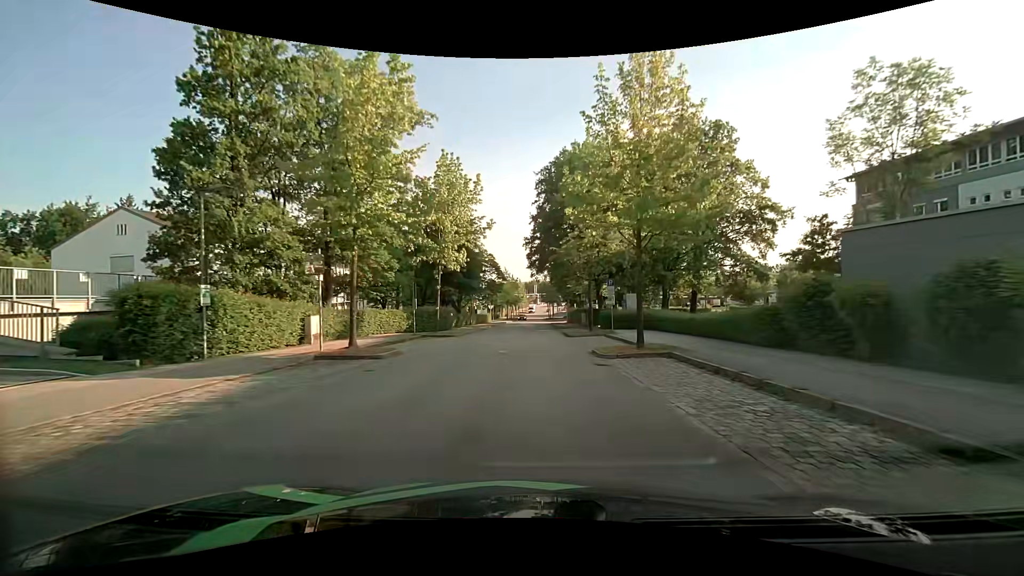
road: residential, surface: asphalt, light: Day
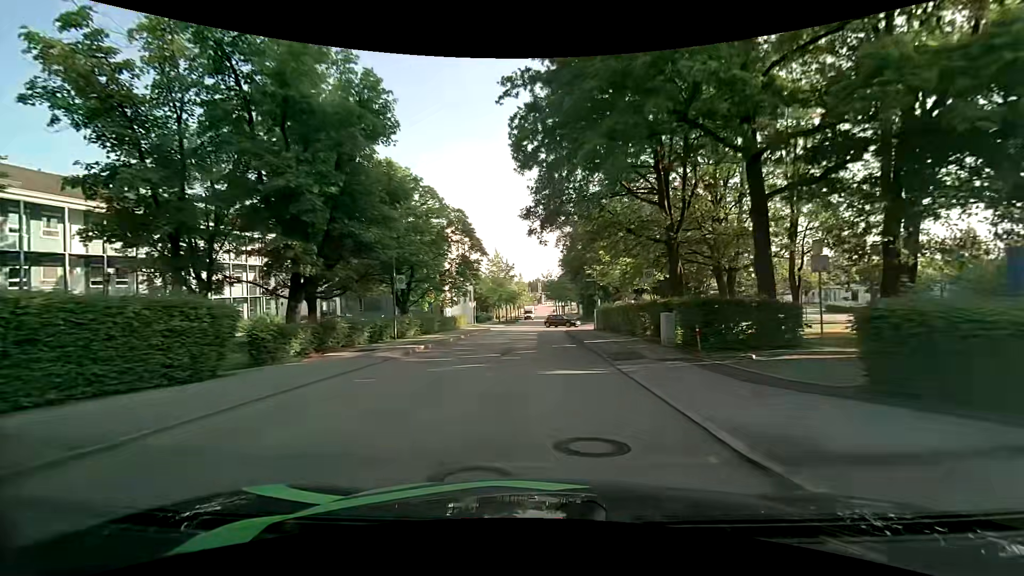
(-0.3, +30.2) m; -1°
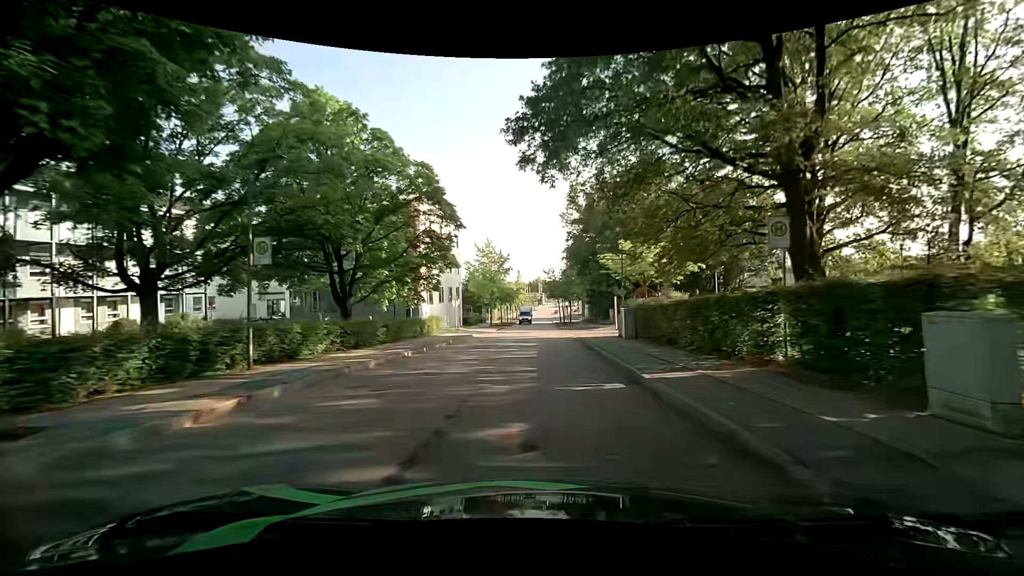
(0.0, +12.4) m; 0°
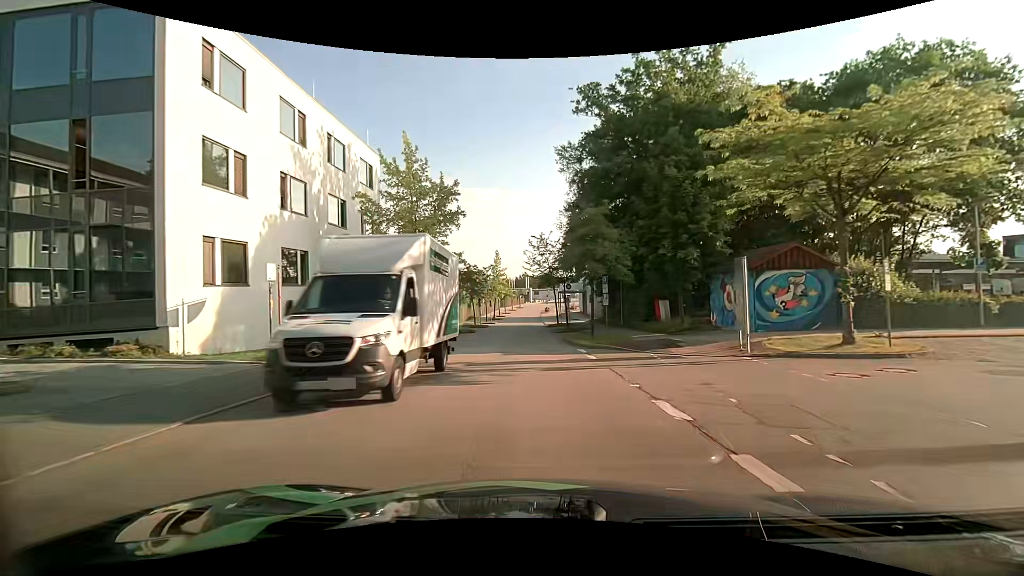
(+0.4, +31.3) m; +2°
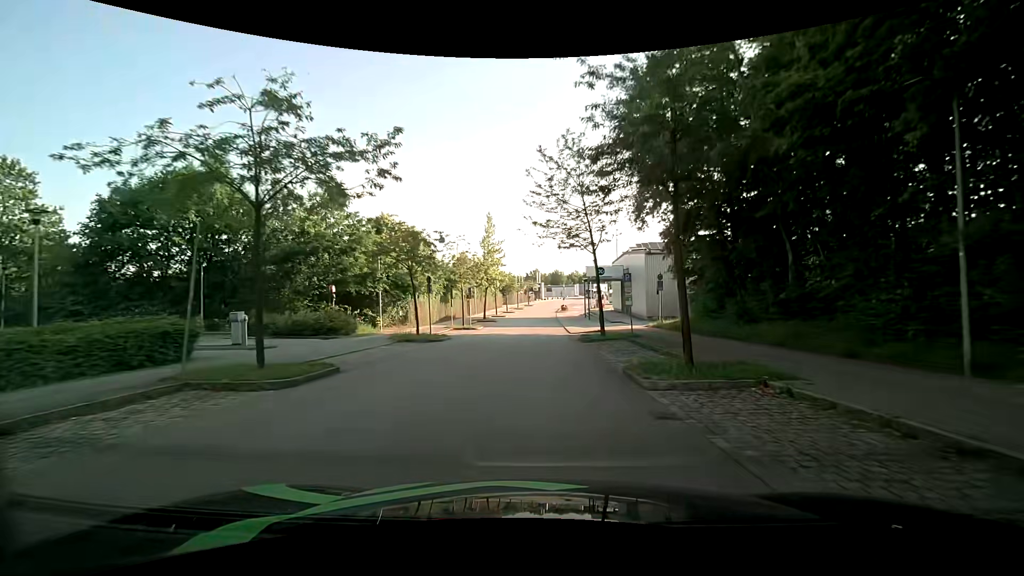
(-0.5, +30.3) m; 0°
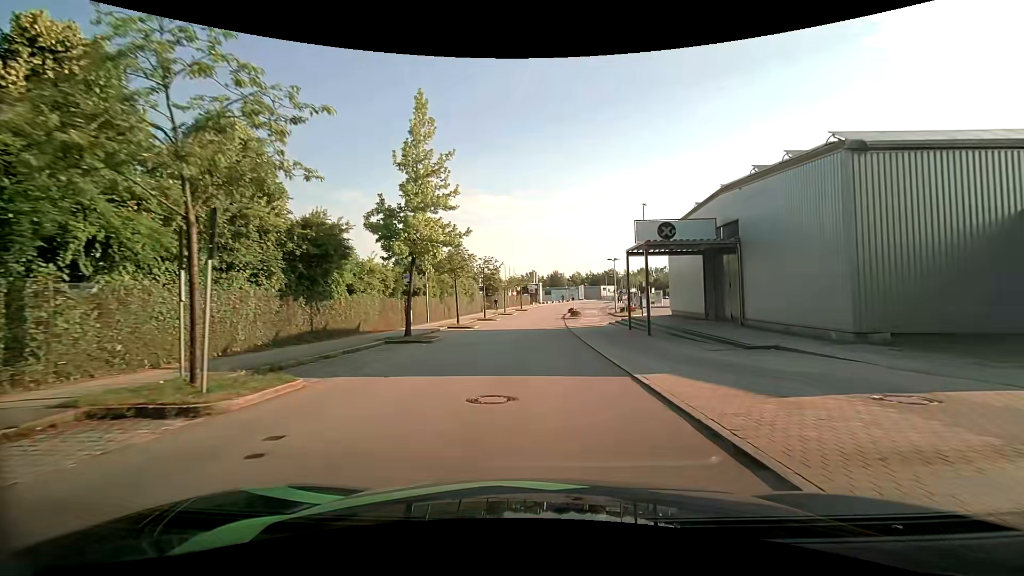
(-0.5, +30.3) m; 0°
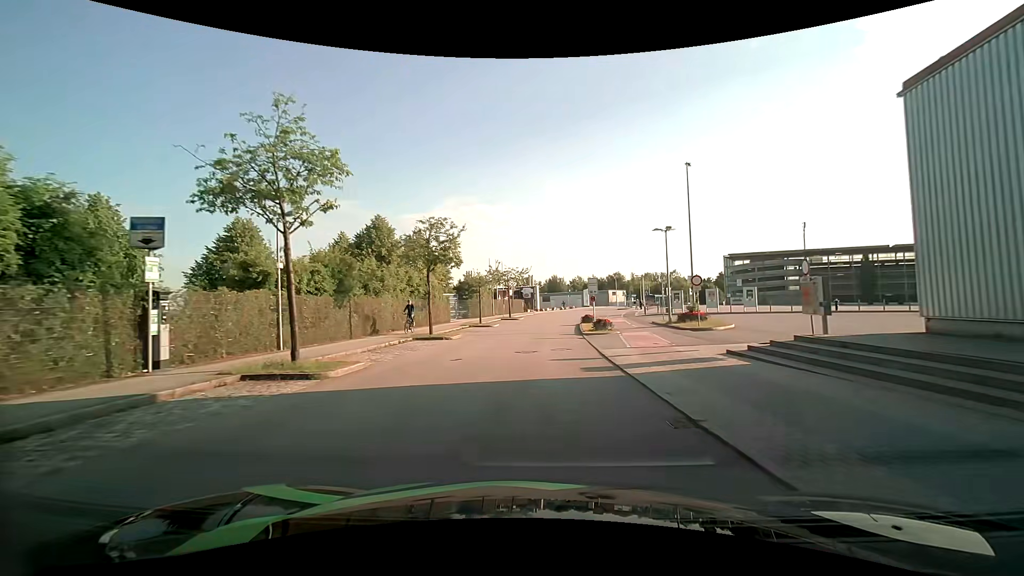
(-0.1, +24.3) m; 0°
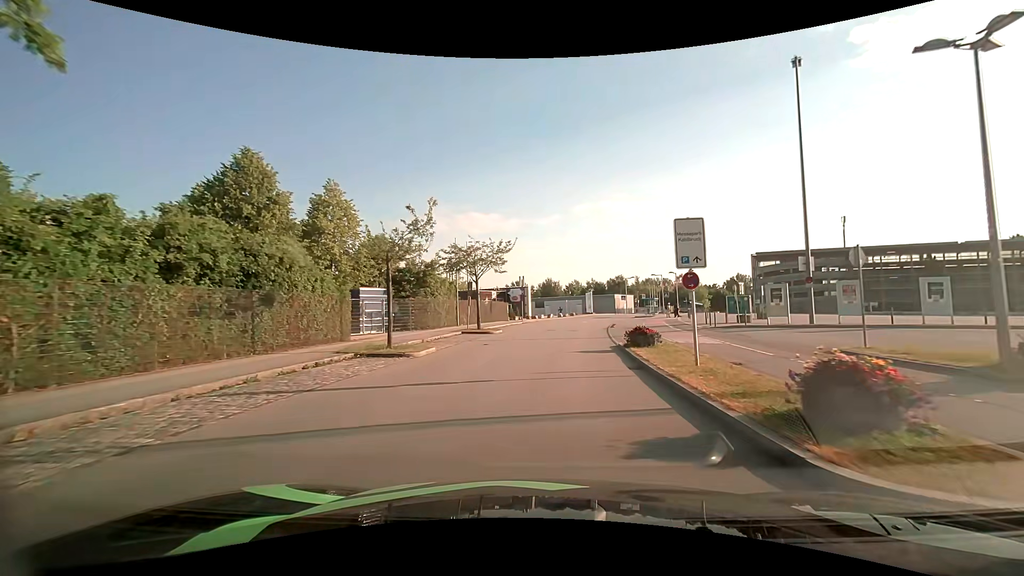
(+0.1, +23.3) m; +1°
(0, +10) (+1, +20) (+2, +30) (+3, +40) (+5, +50) (+7, +59) (+10, +69) (+13, +78) (+17, +88) (+21, +97) m
